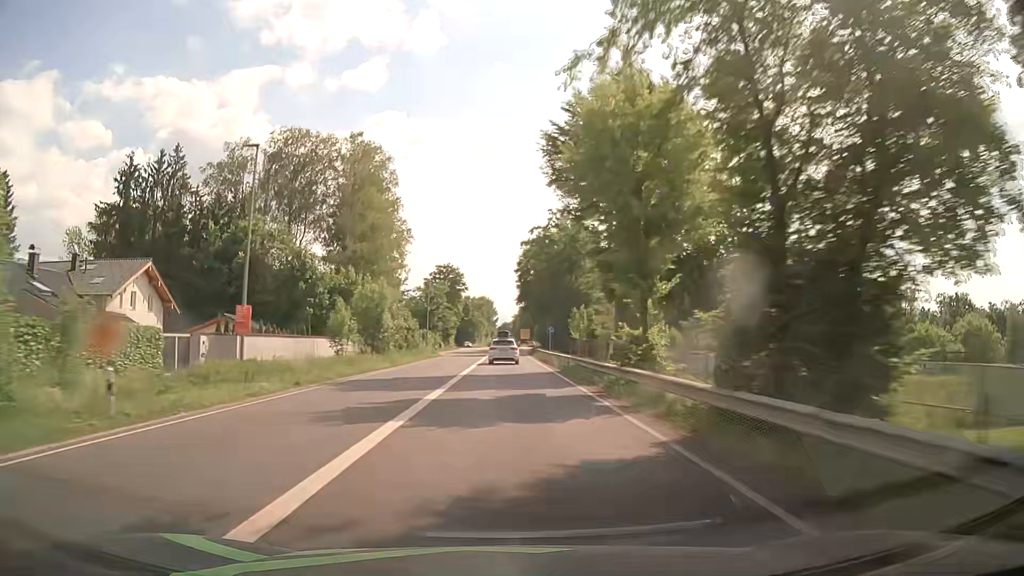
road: primary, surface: asphalt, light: Day
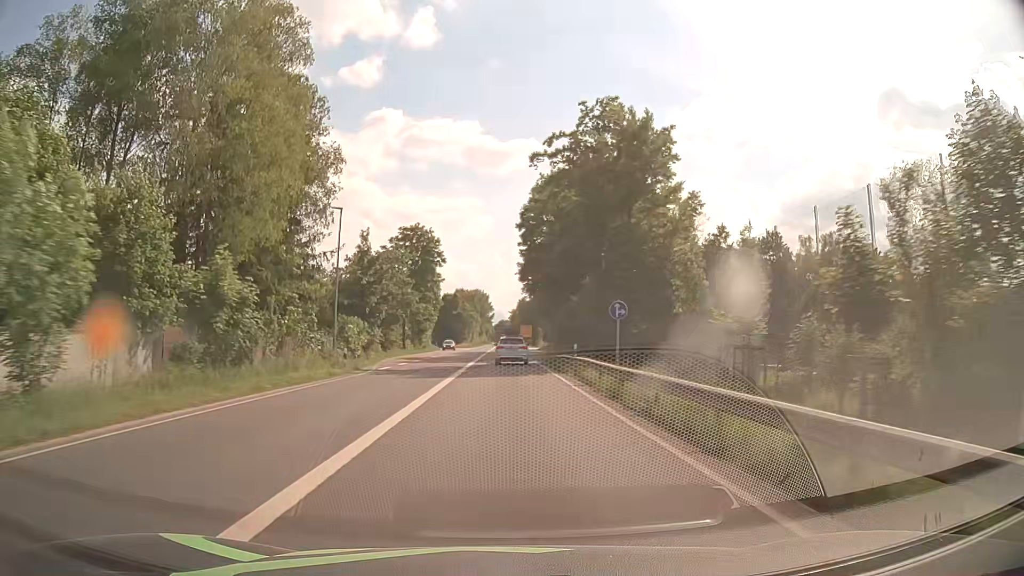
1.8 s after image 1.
(+0.2, +36.5) m; 0°
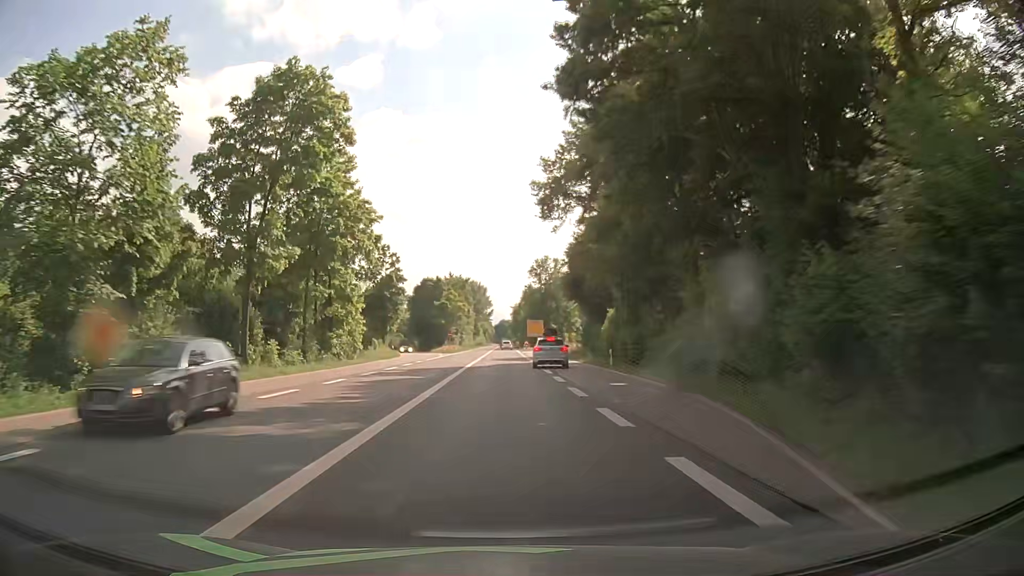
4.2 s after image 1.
(+0.3, +45.6) m; +1°
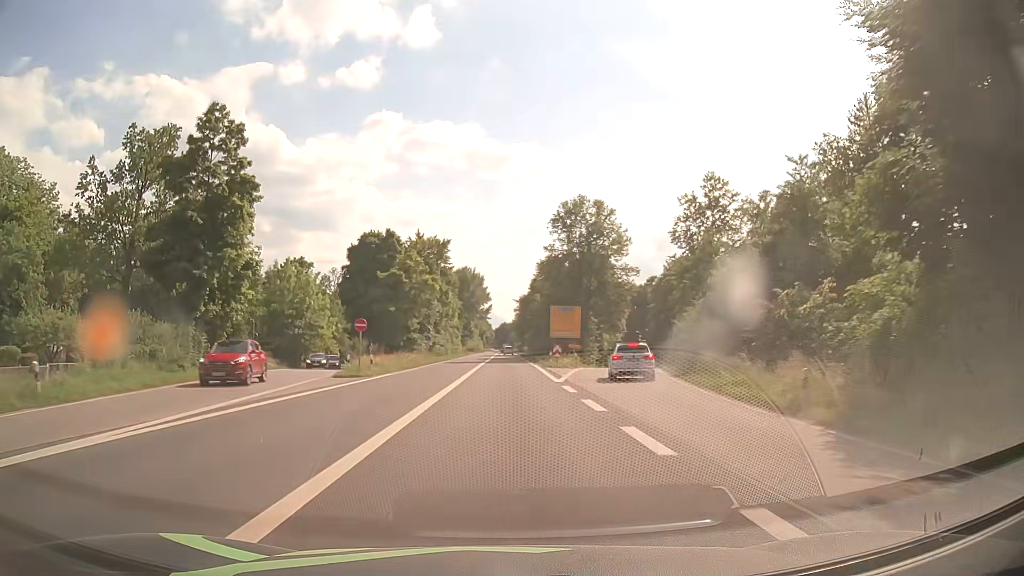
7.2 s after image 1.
(-0.6, +56.7) m; 0°
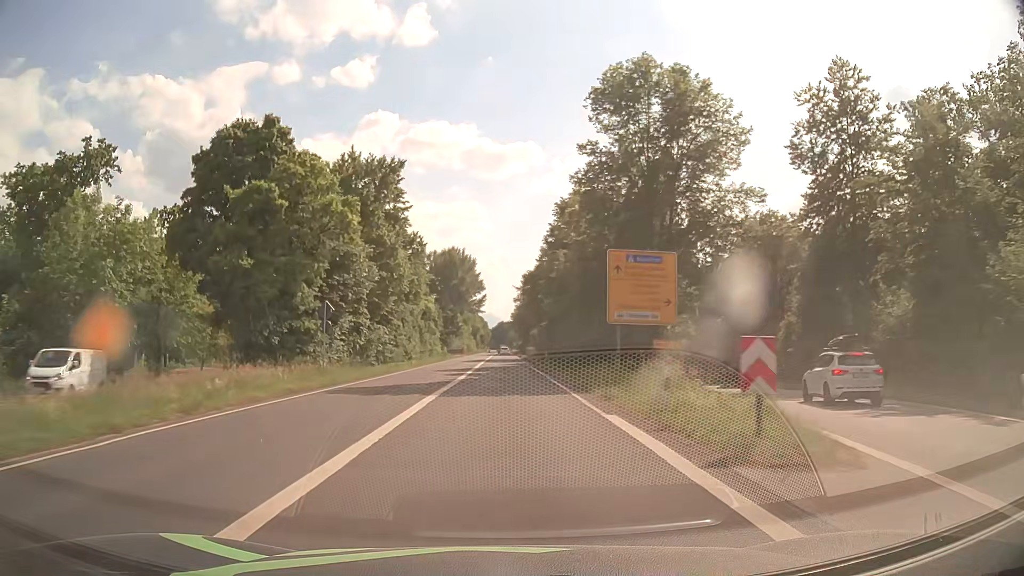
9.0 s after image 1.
(+0.1, +37.2) m; 0°
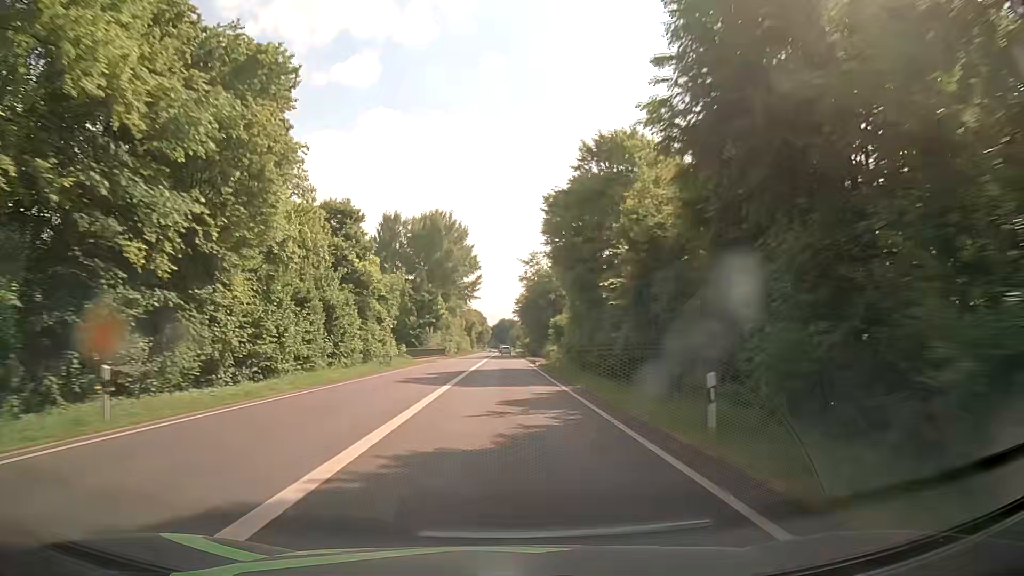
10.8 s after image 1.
(-0.1, +39.7) m; 0°
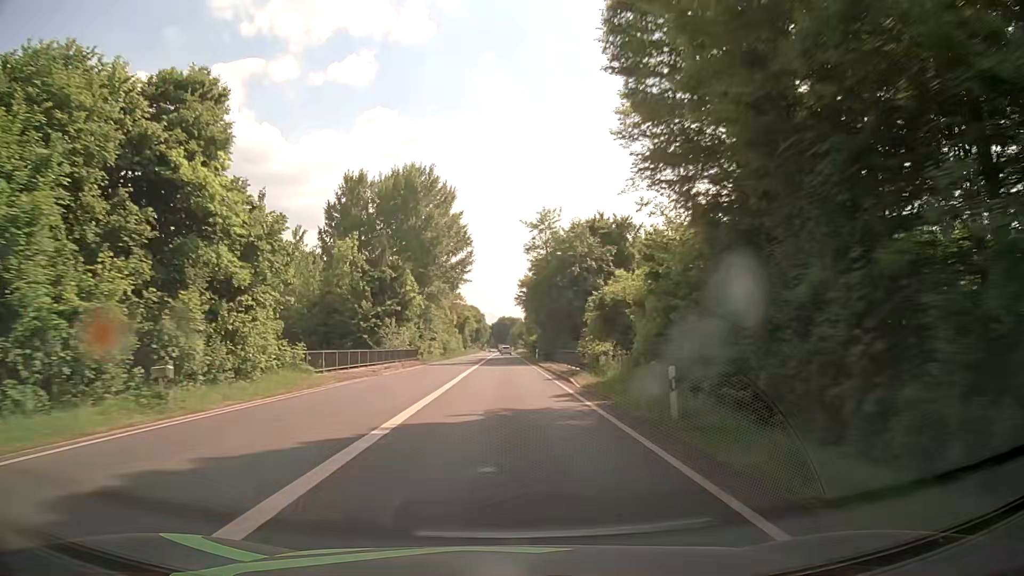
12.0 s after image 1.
(0.0, +27.7) m; 0°
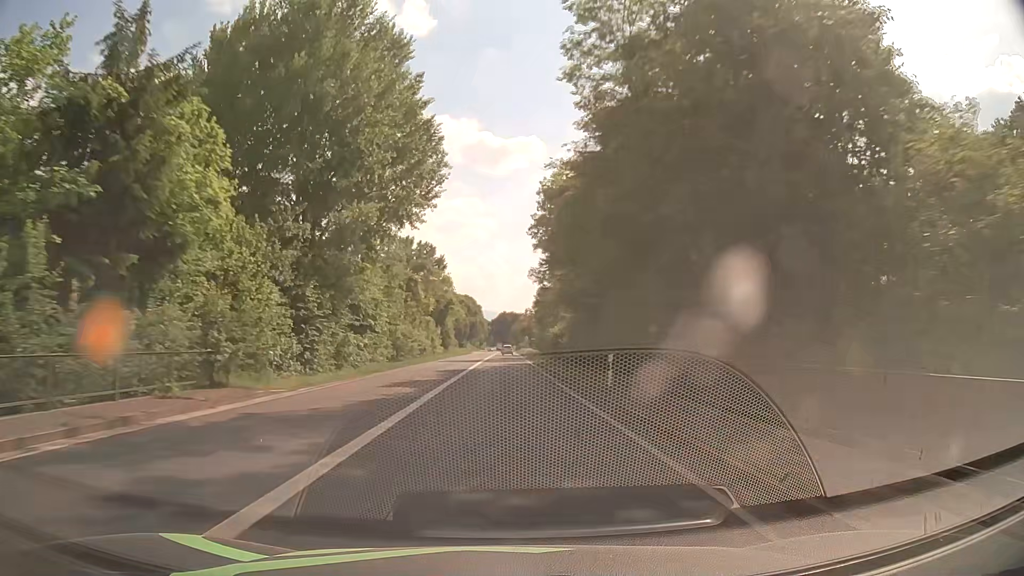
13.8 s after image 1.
(-0.1, +43.5) m; 0°
